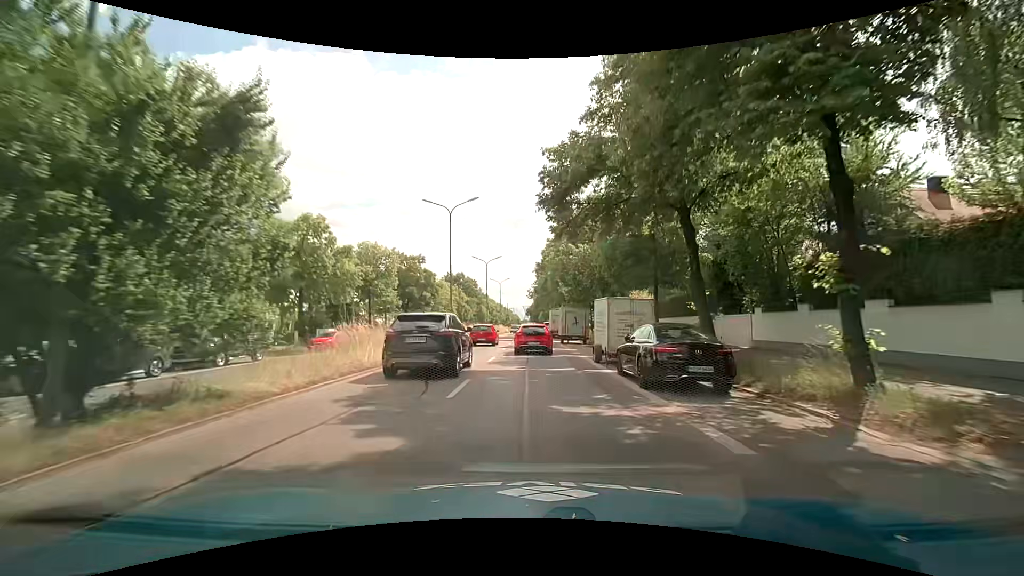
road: primary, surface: asphalt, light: Day
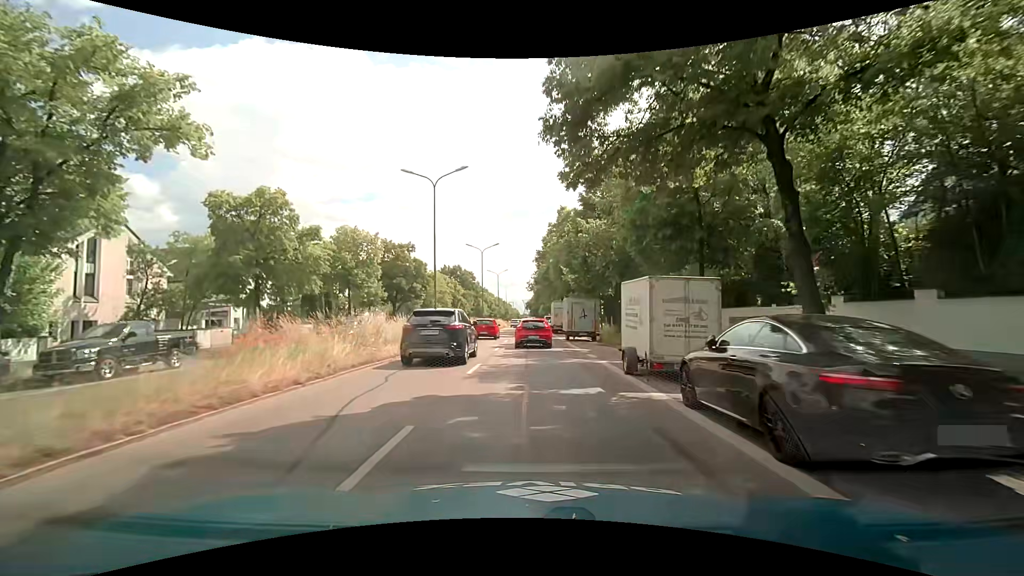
(0.0, +6.0) m; +1°
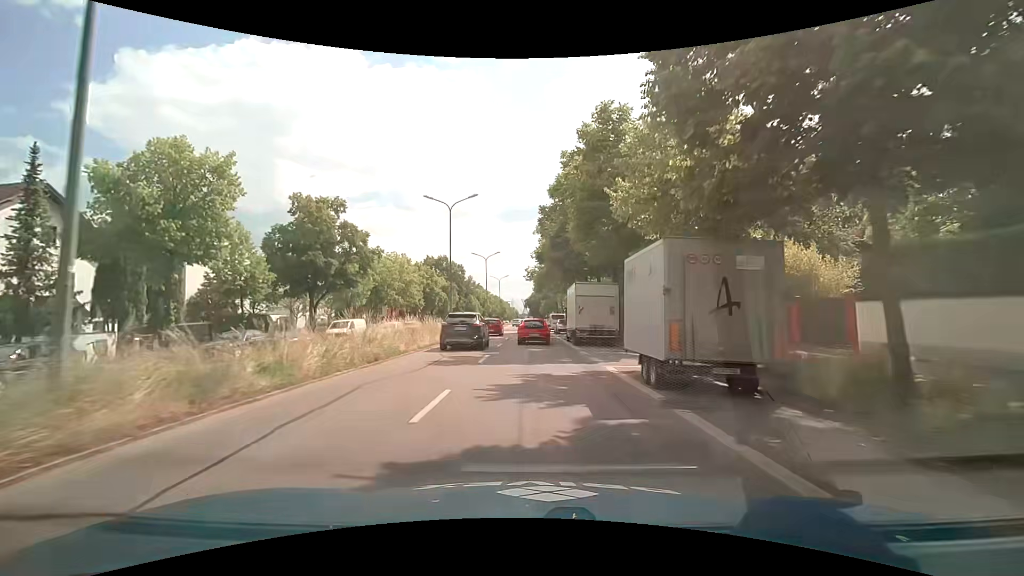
(-0.2, +24.0) m; -1°
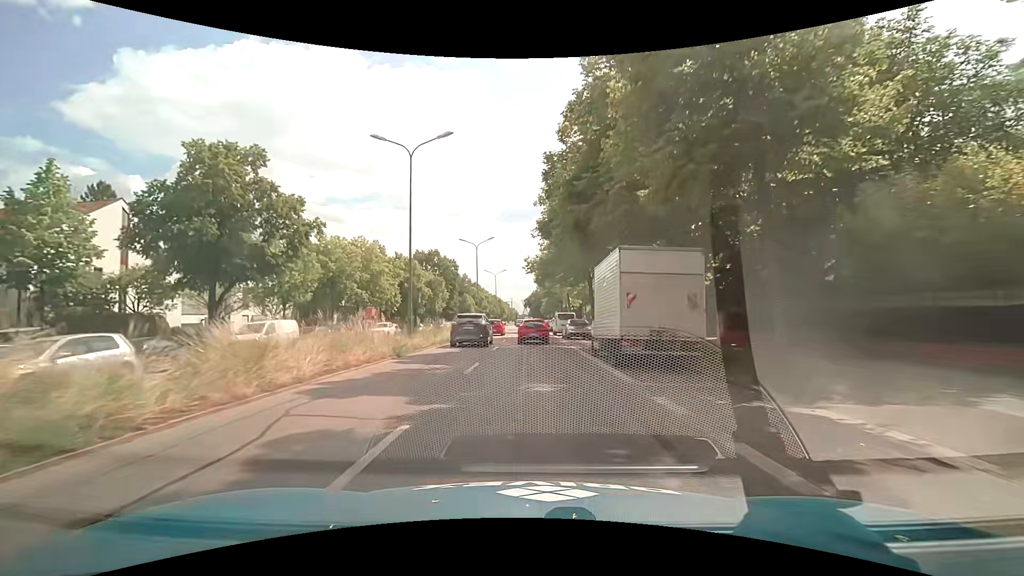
(0.0, +12.5) m; 0°
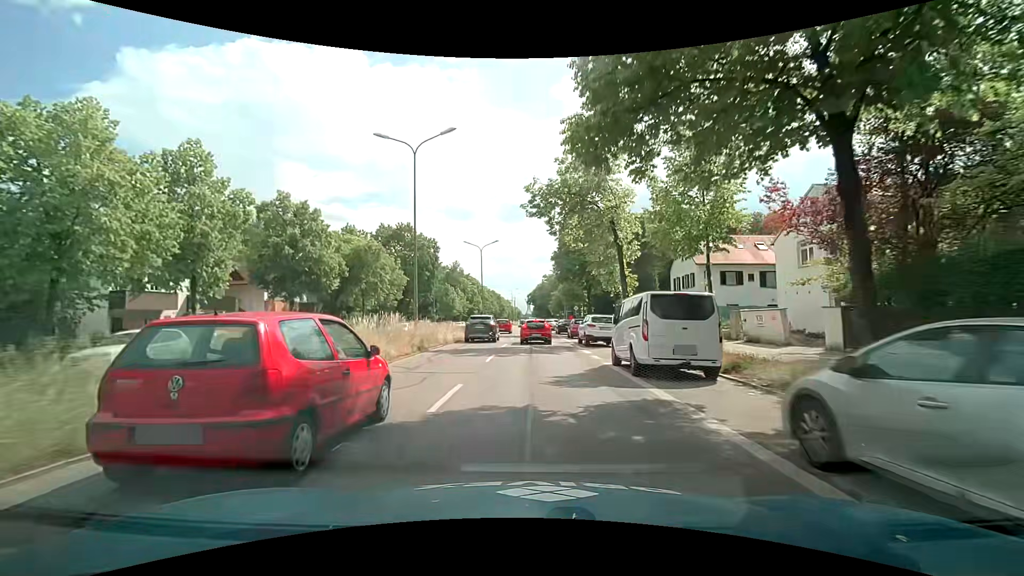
(-0.4, +32.7) m; -2°
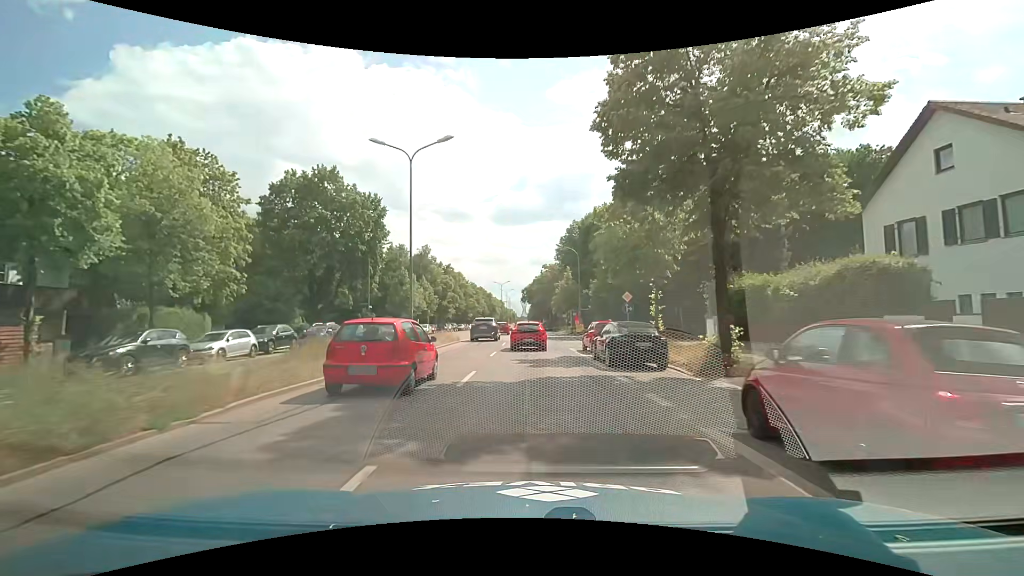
(+0.6, +33.1) m; +1°
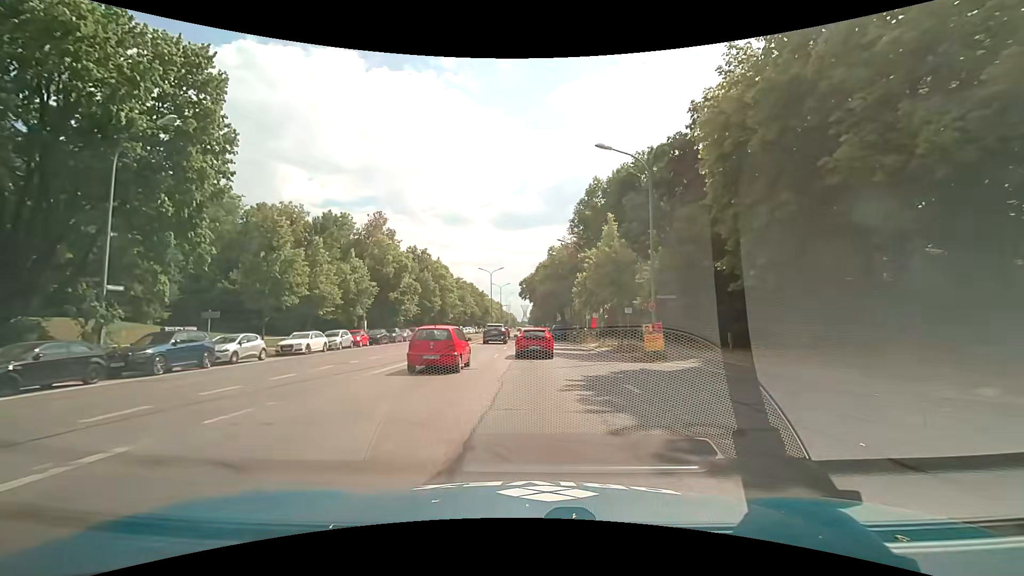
(-0.1, +33.4) m; -1°
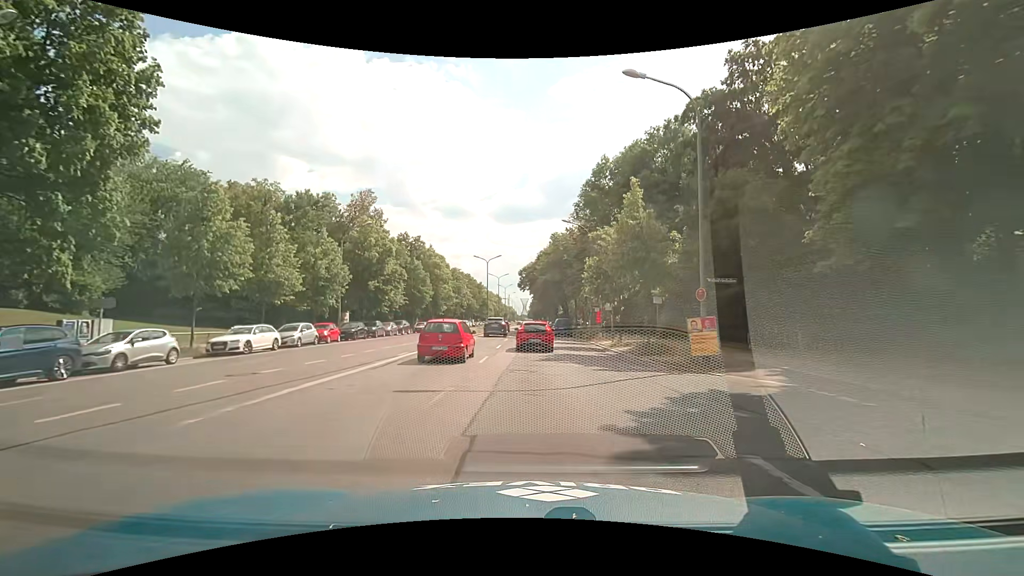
(+0.1, +6.7) m; +1°
(0, +10) (0, +20) (0, +30) (0, +40) (0, +50) (0, +60) (0, +70) (0, +80) (0, +90) (-1, +100) m
